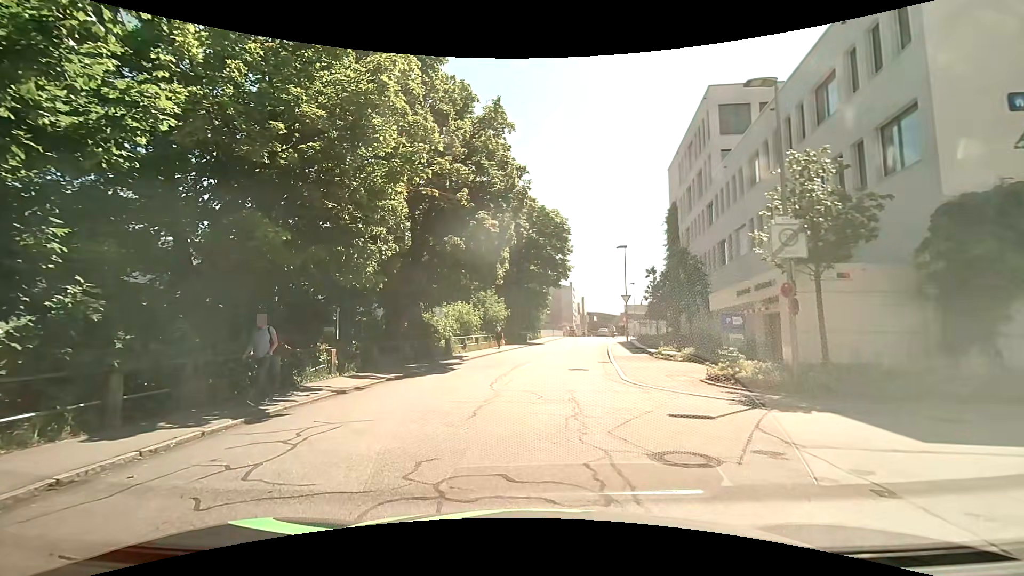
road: residential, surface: asphalt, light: Day
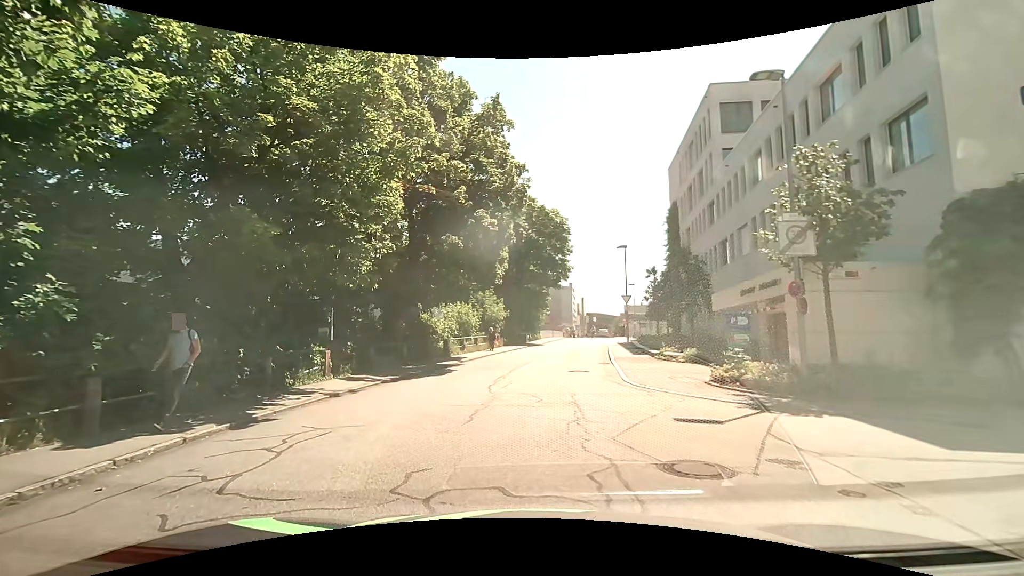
(0.0, +0.4) m; 0°
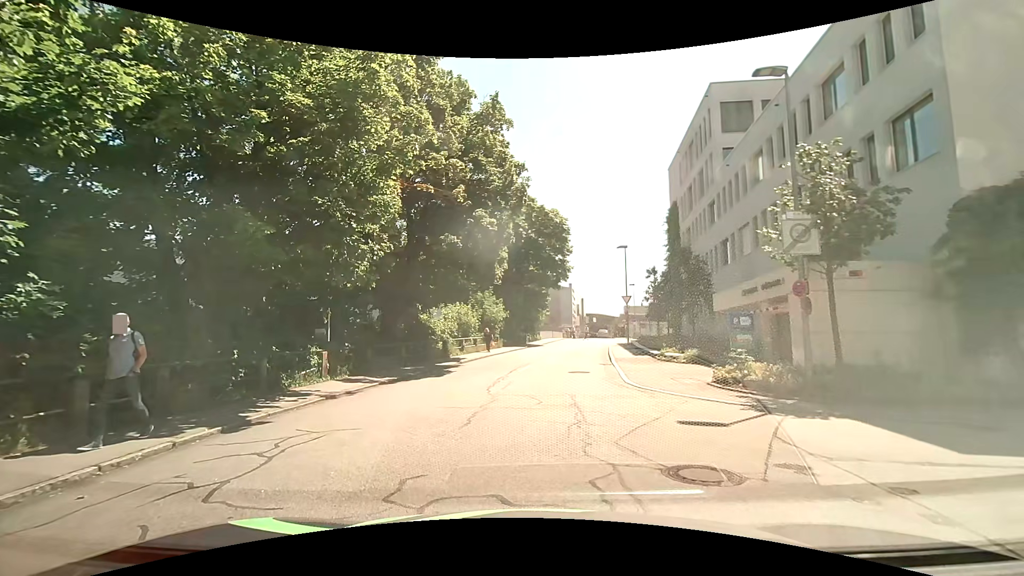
(0.0, +0.2) m; 0°
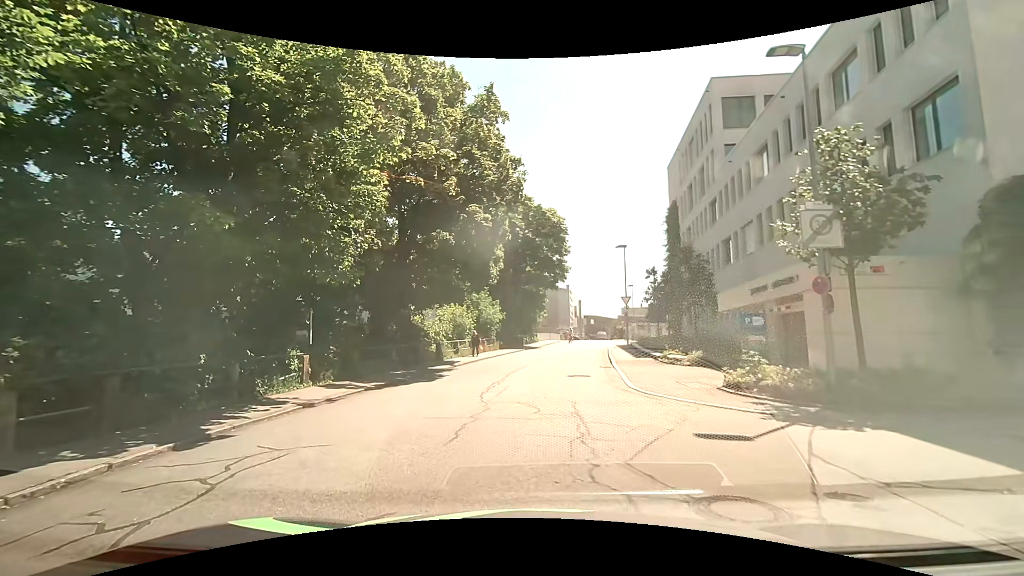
(0.0, +1.1) m; 0°
